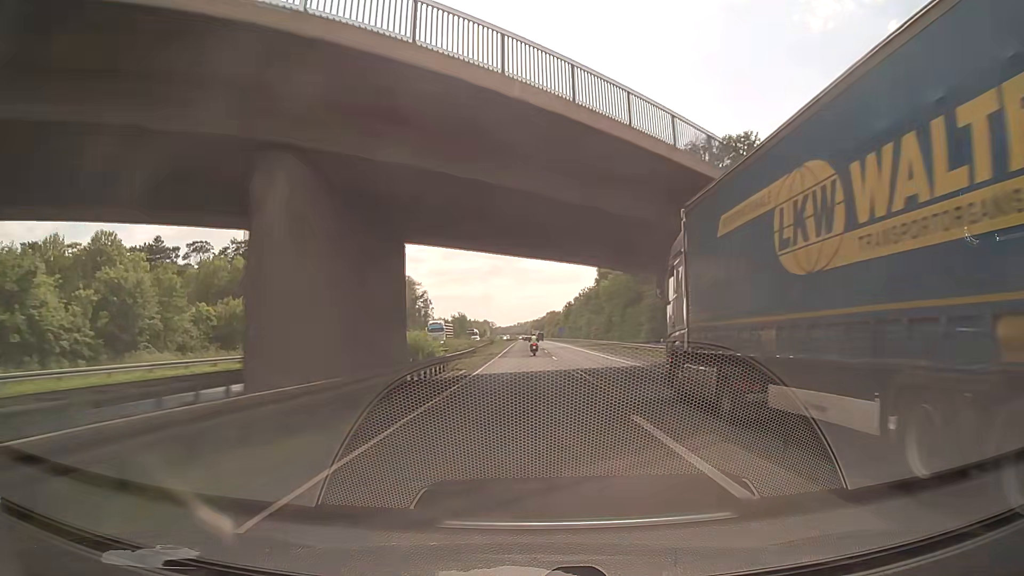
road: motorway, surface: asphalt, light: Day
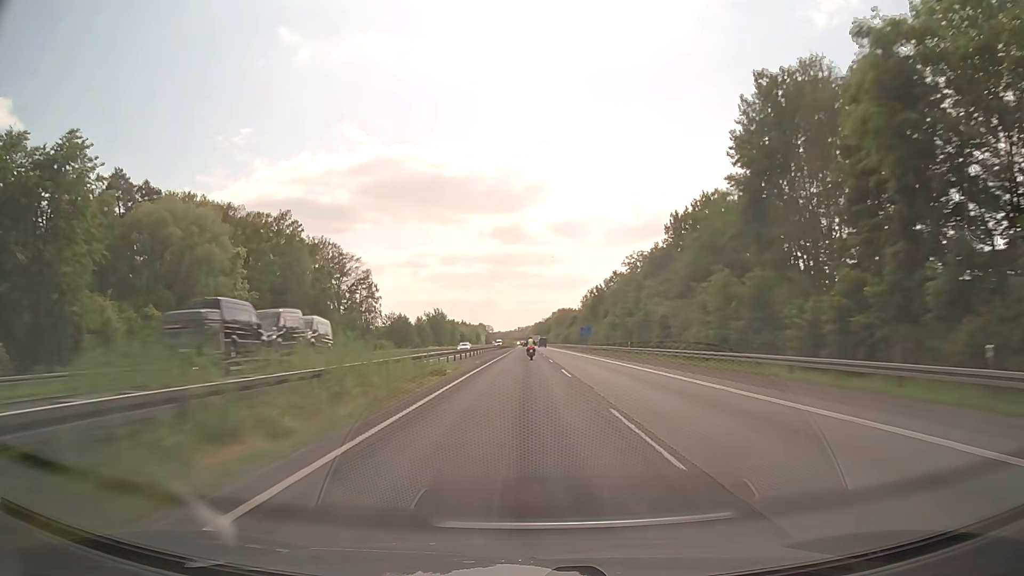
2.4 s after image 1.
(-0.3, +88.7) m; 0°
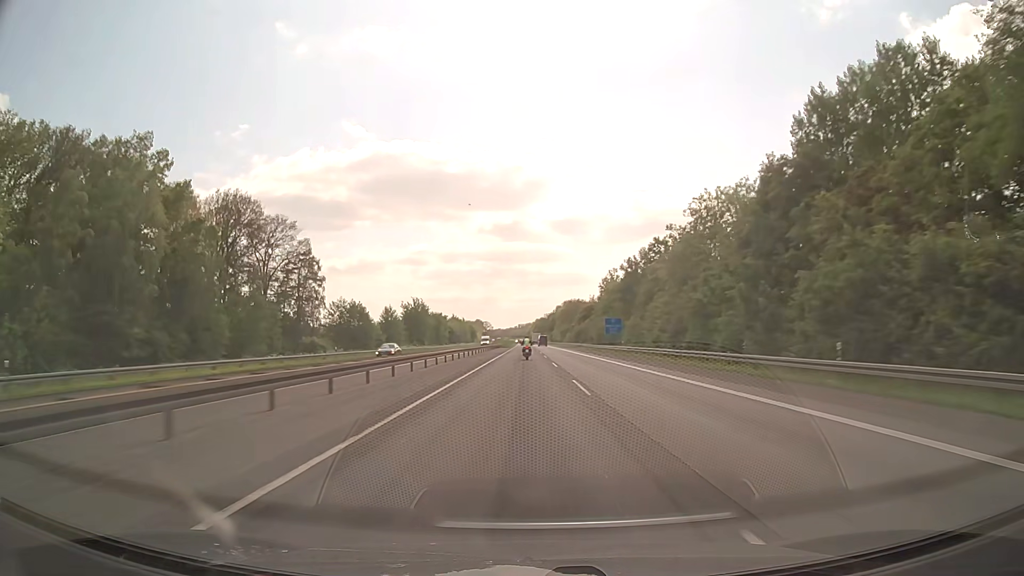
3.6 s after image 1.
(0.0, +44.3) m; 0°
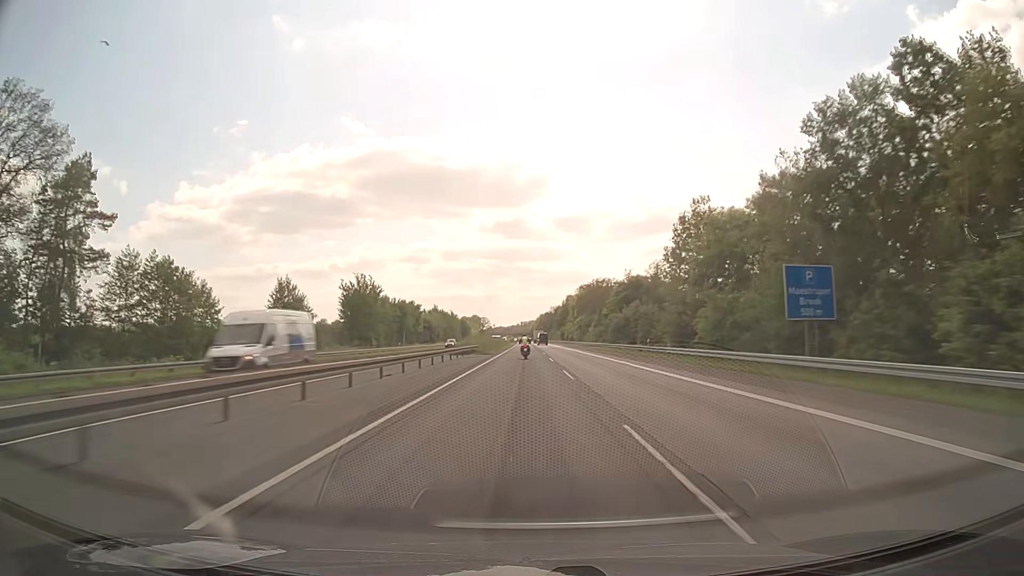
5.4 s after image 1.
(-0.1, +66.1) m; 0°
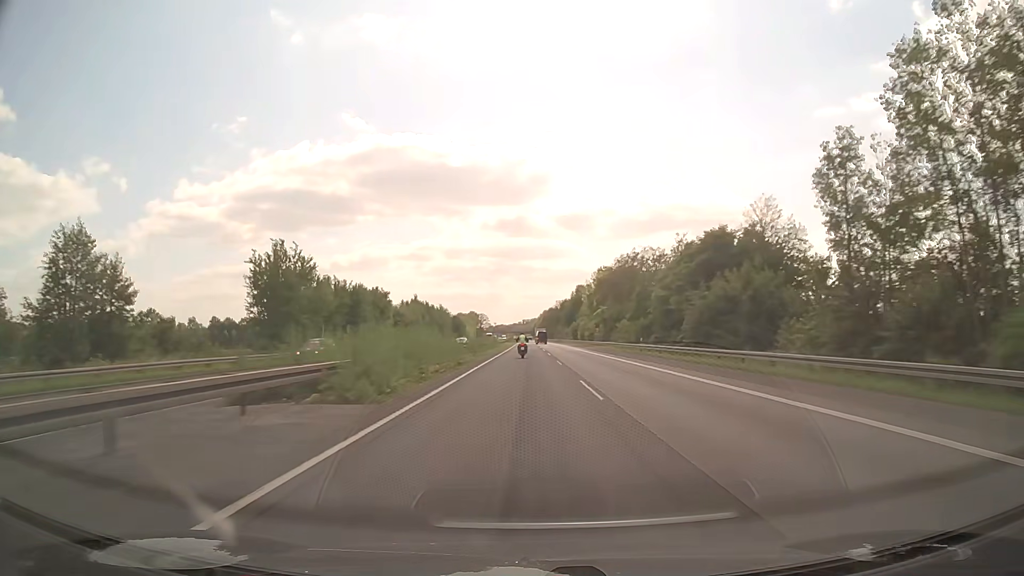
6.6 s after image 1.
(-0.1, +43.5) m; 0°
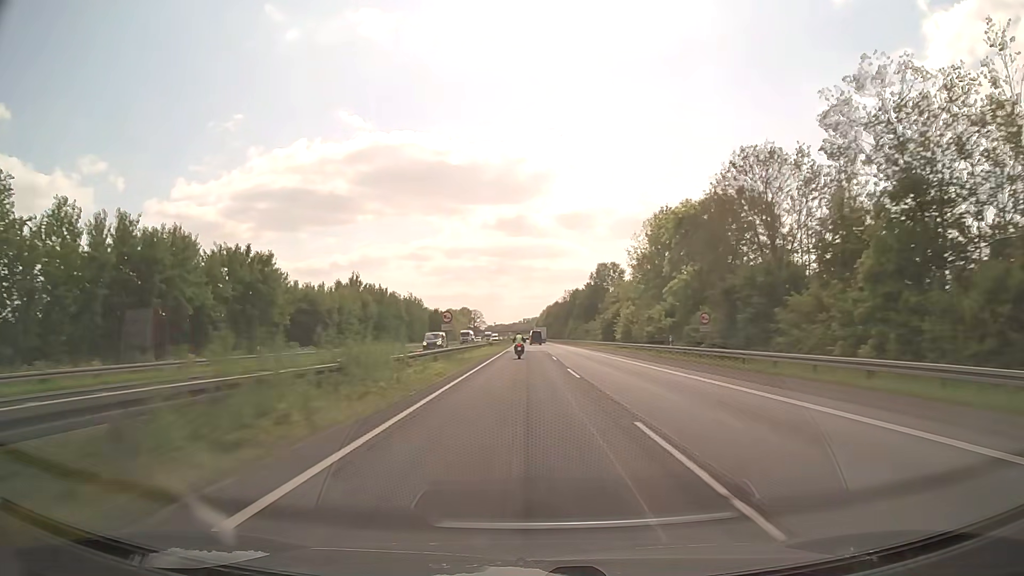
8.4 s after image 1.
(-0.1, +63.9) m; 0°
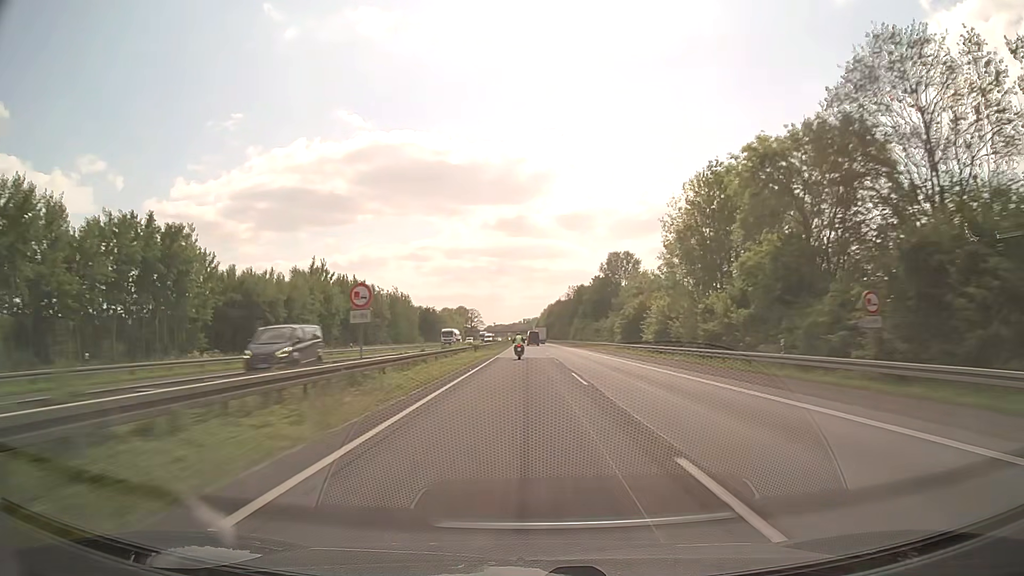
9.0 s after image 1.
(0.0, +21.0) m; 0°
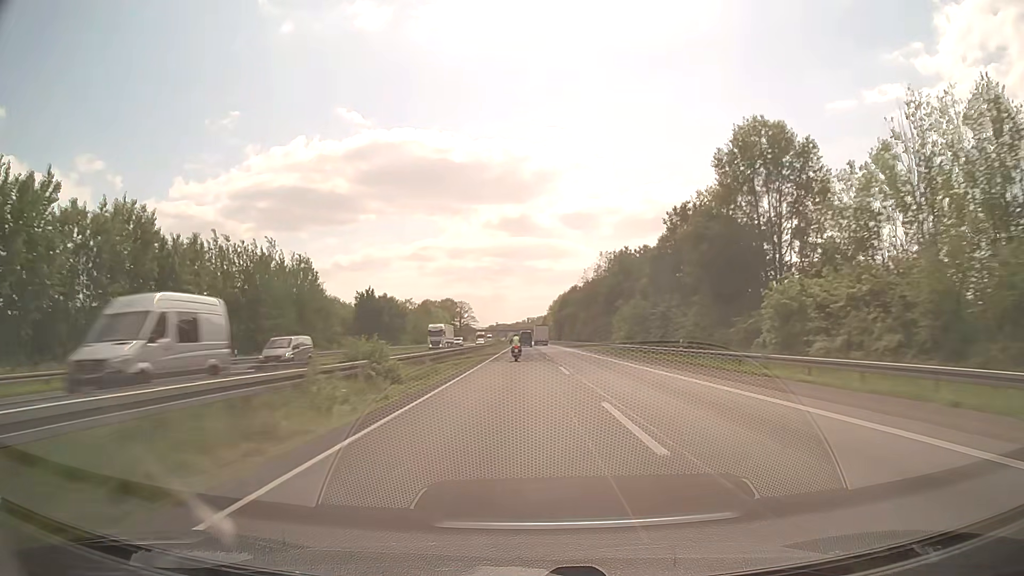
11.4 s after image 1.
(-0.1, +83.0) m; 0°
(0, +10) (0, +20) (0, +30) (0, +40) (0, +50) (0, +60) (0, +70) (0, +80) (0, +90) (0, +100) m
